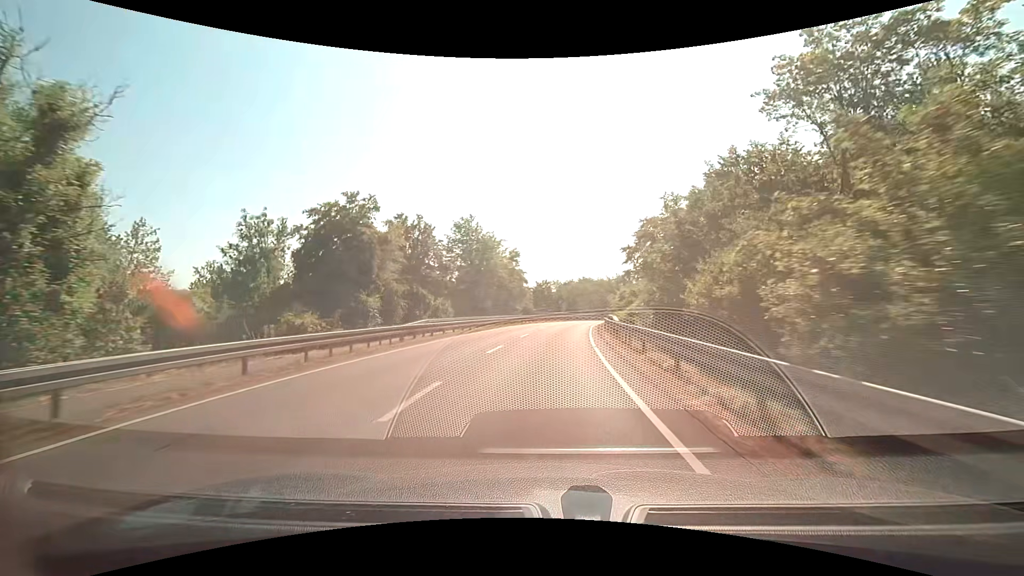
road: secondary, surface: asphalt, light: Day
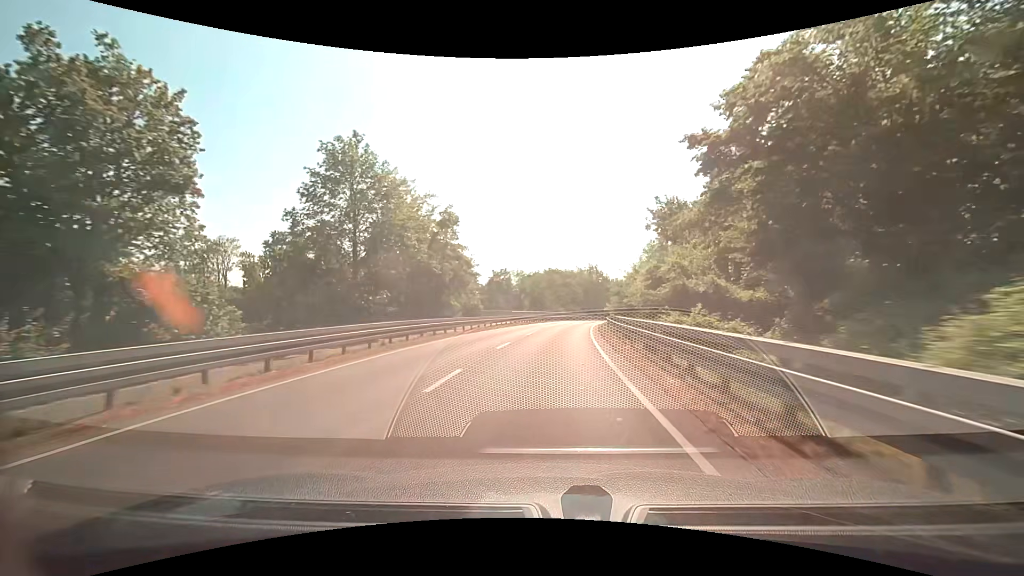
(+1.1, +25.3) m; +4°
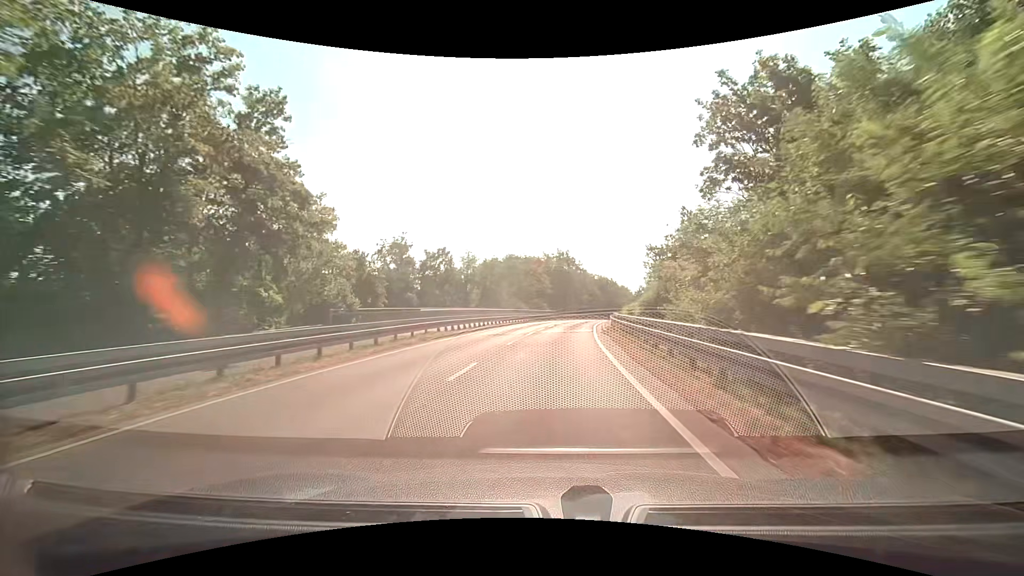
(+0.9, +25.3) m; +4°
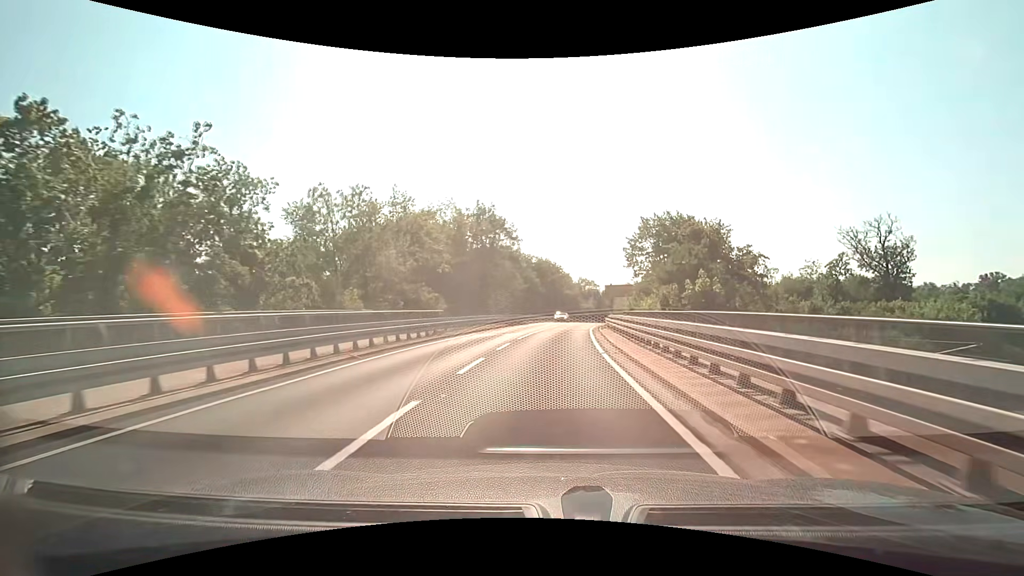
(+2.9, +43.5) m; +8°
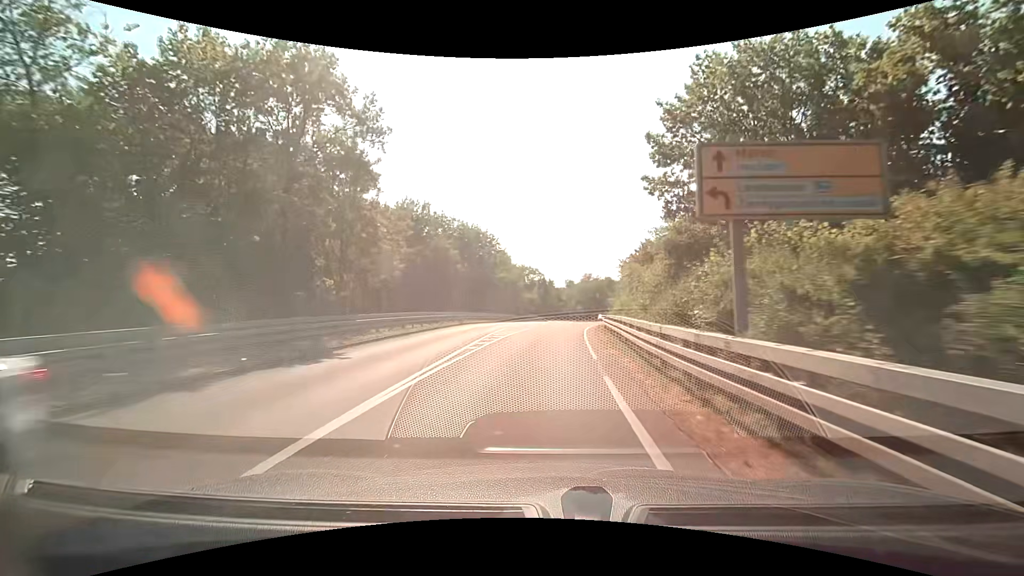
(+2.1, +35.5) m; +7°
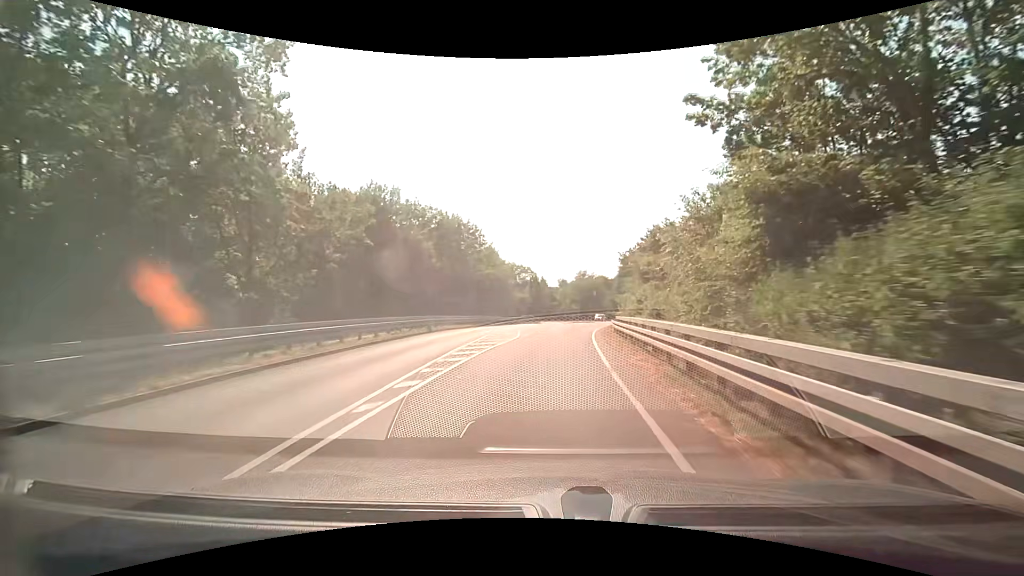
(+0.1, +8.8) m; +1°
